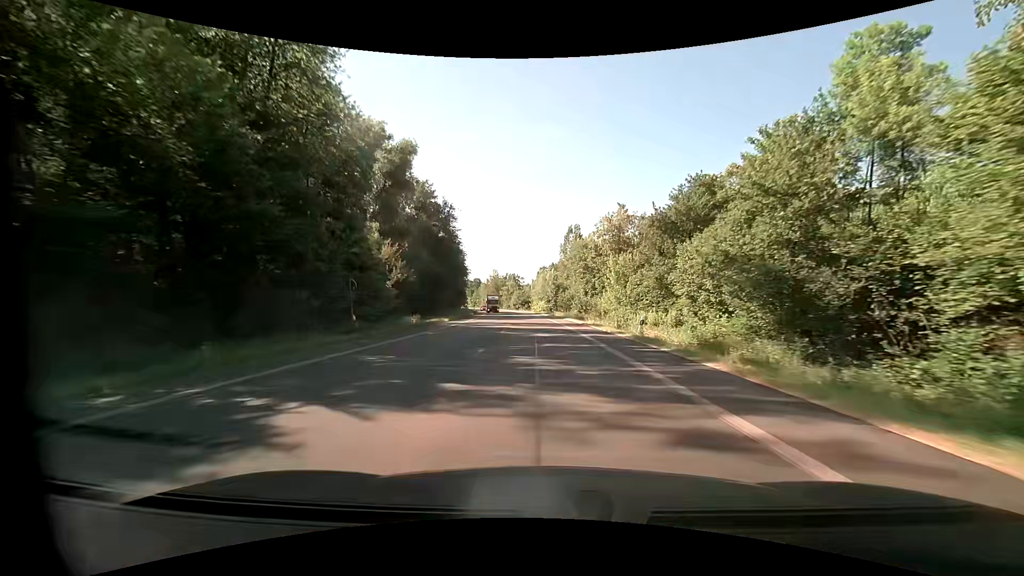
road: primary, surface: asphalt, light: Day
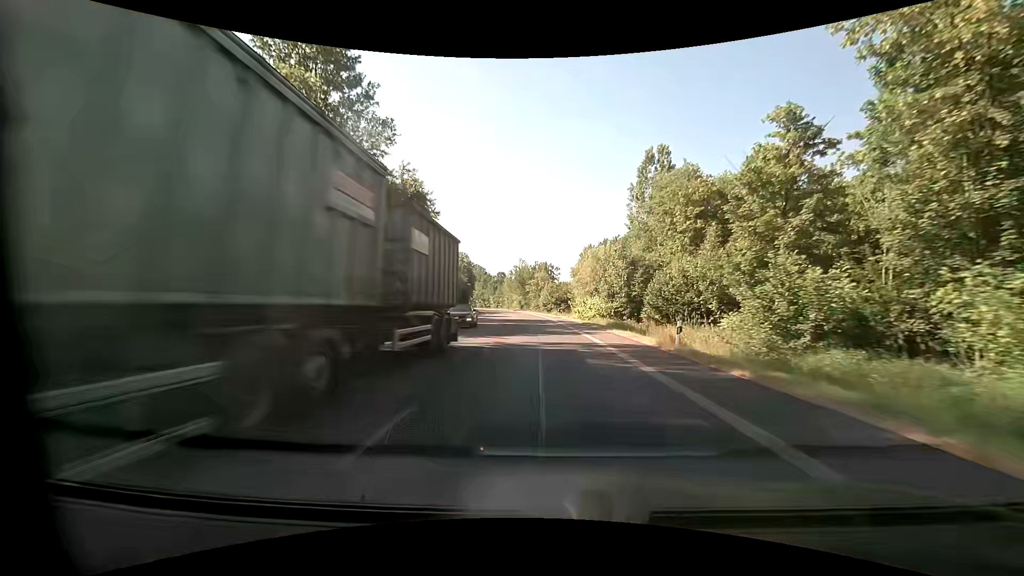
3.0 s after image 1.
(-1.8, +56.3) m; -4°
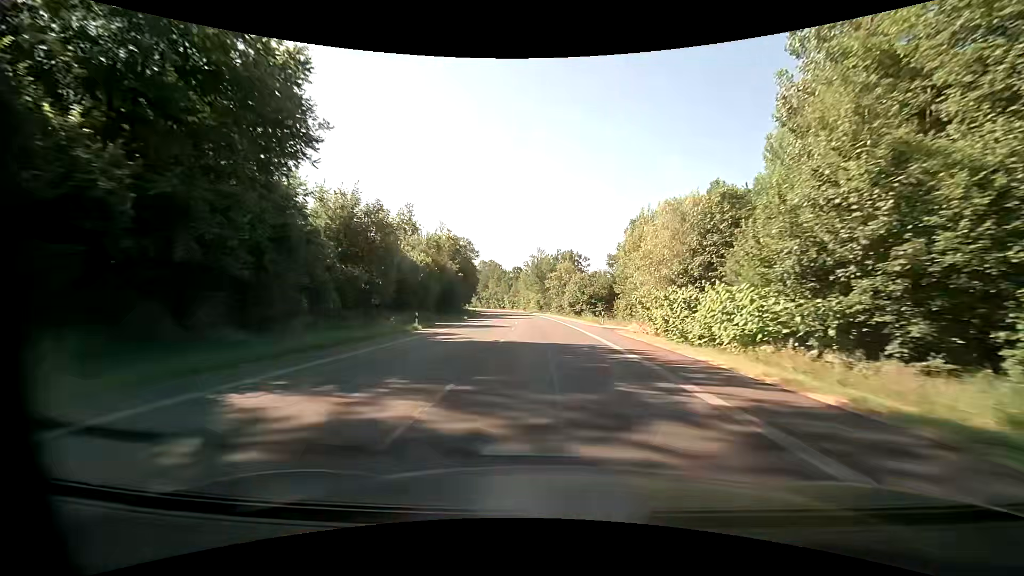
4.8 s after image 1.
(-0.7, +33.8) m; -2°
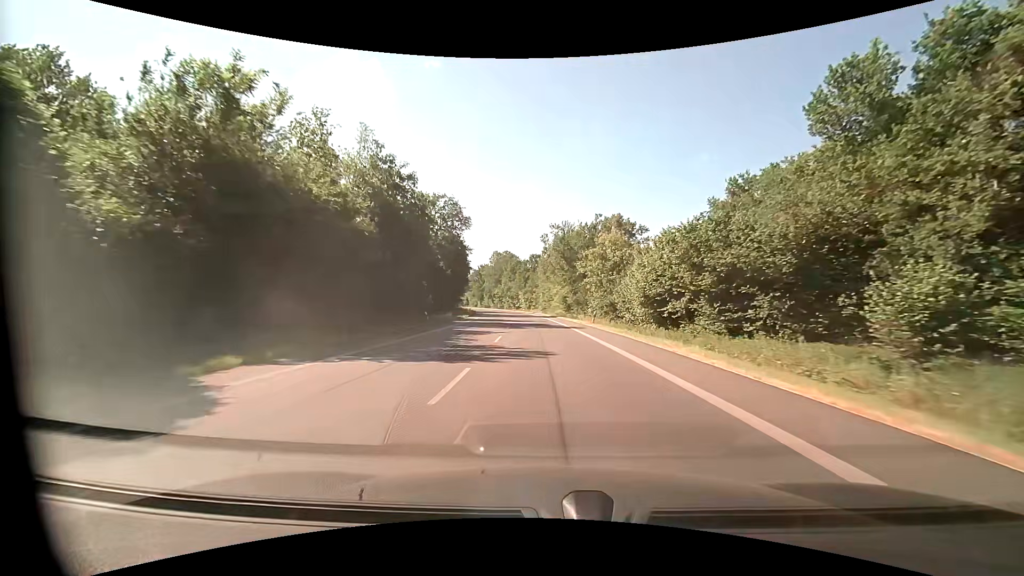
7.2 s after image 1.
(-1.0, +45.0) m; -3°
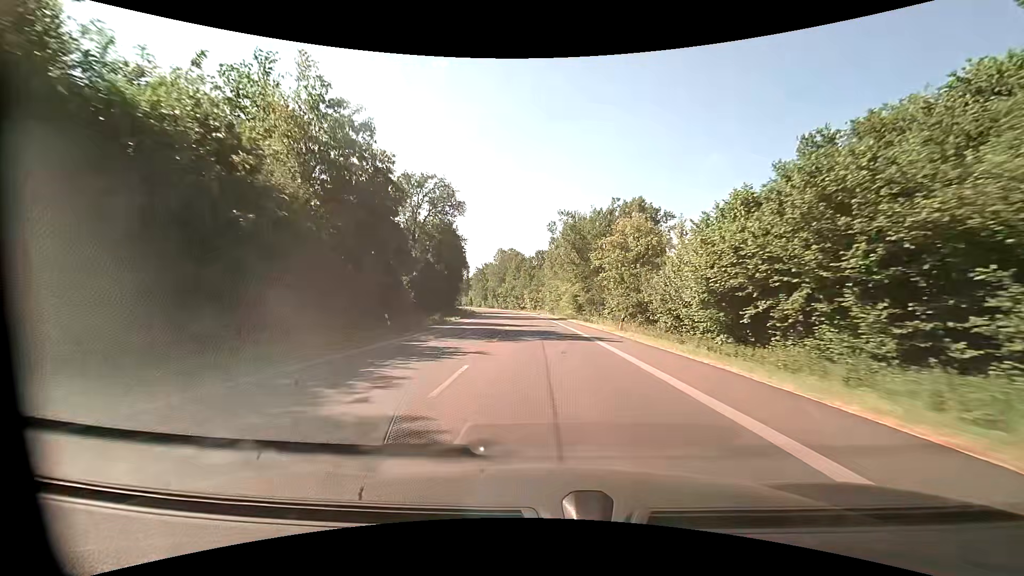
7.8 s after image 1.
(-0.1, +11.3) m; -1°
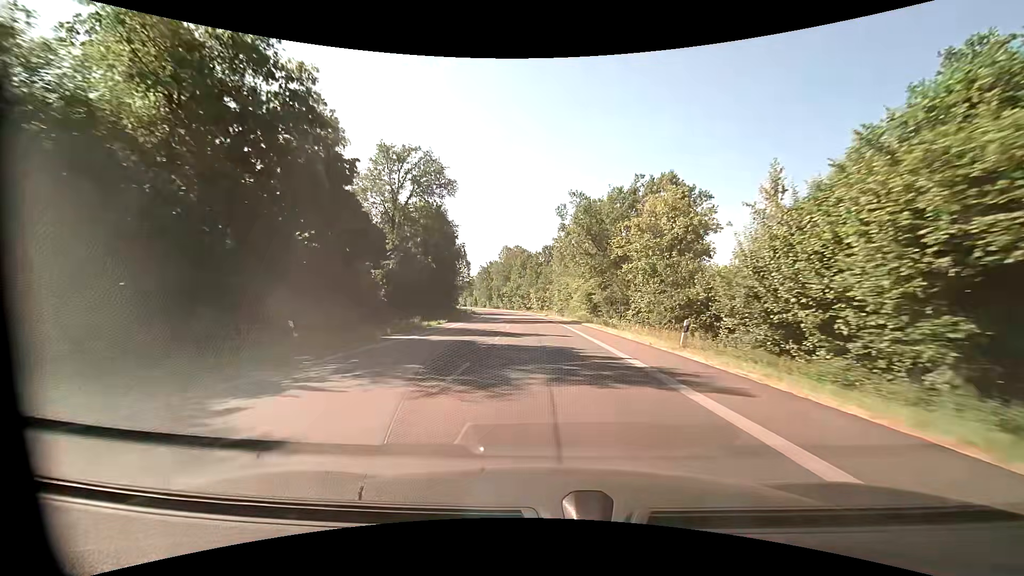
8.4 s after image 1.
(-0.1, +11.3) m; -1°
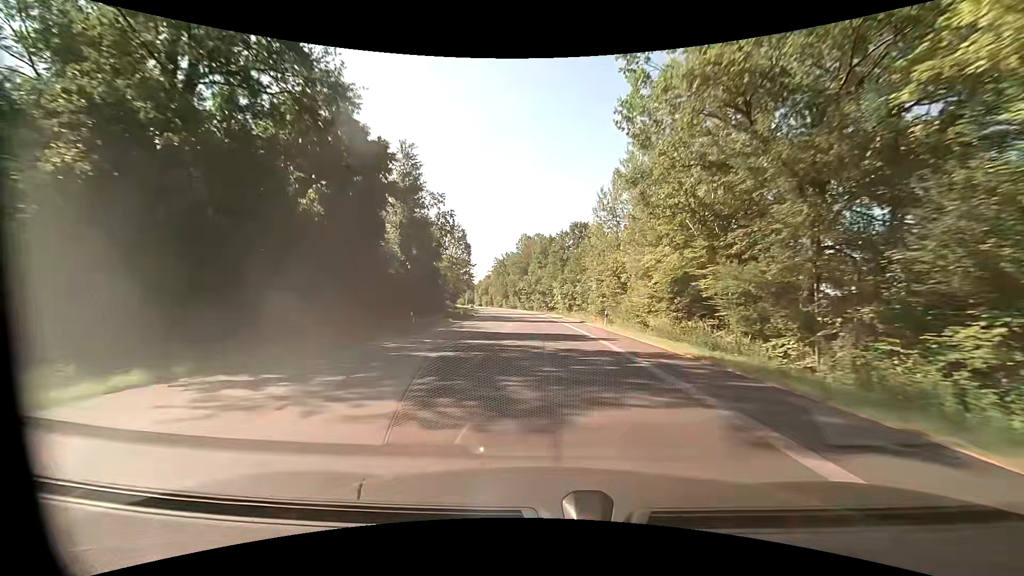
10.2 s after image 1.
(-0.9, +33.8) m; -3°
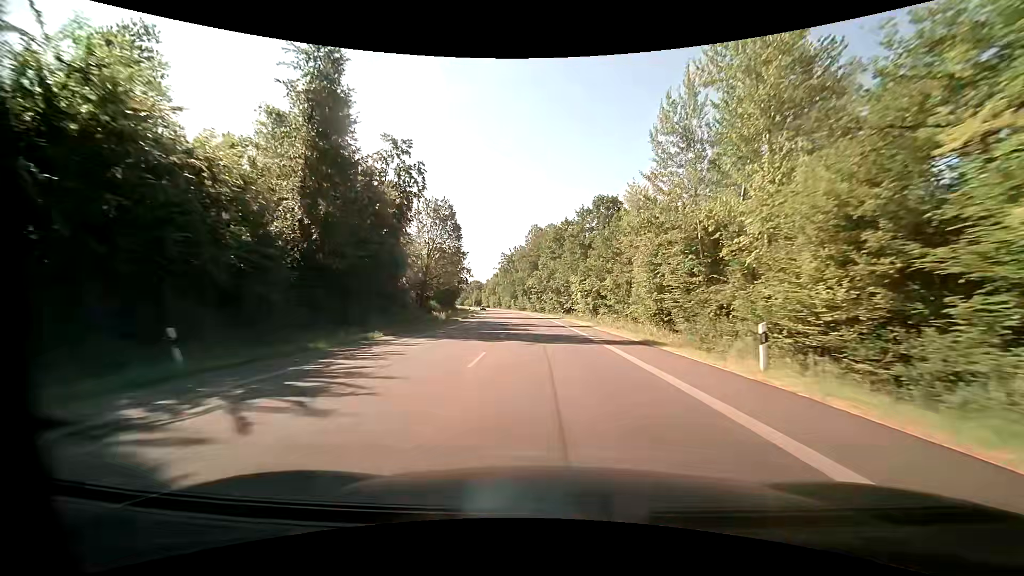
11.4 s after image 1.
(-0.3, +22.5) m; -1°
